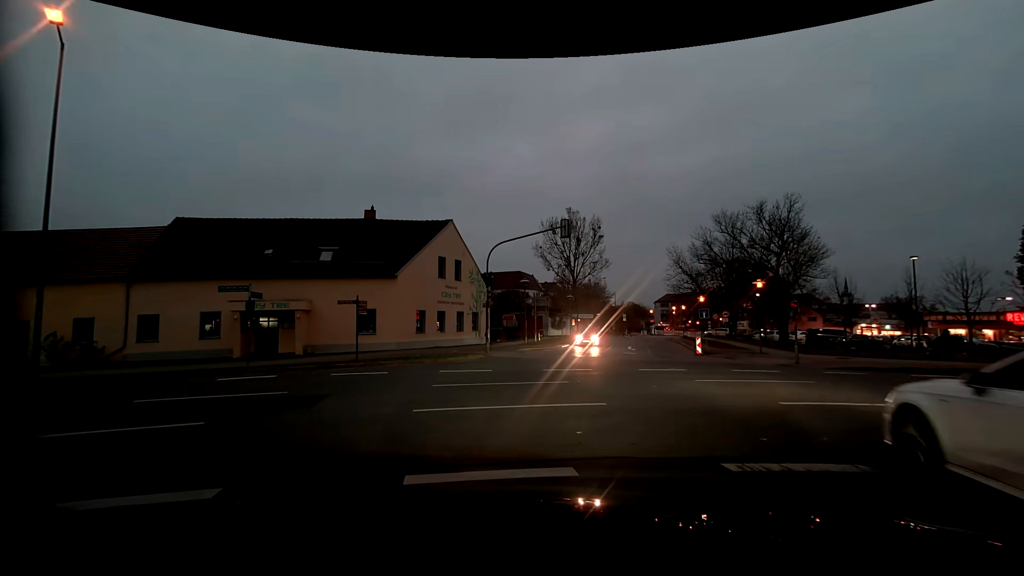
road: residential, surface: asphalt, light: Dusk
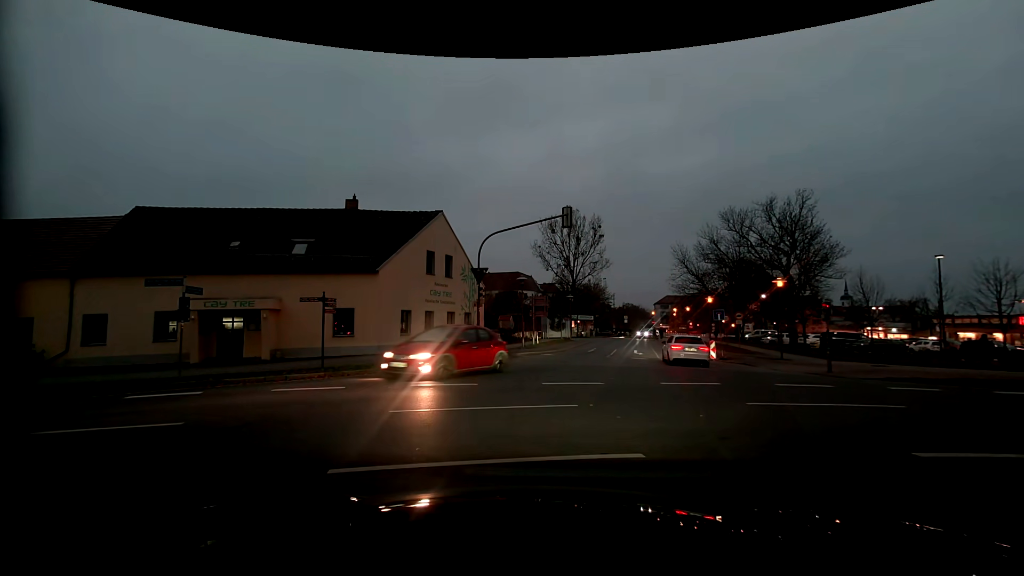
(0.0, +3.0) m; 0°
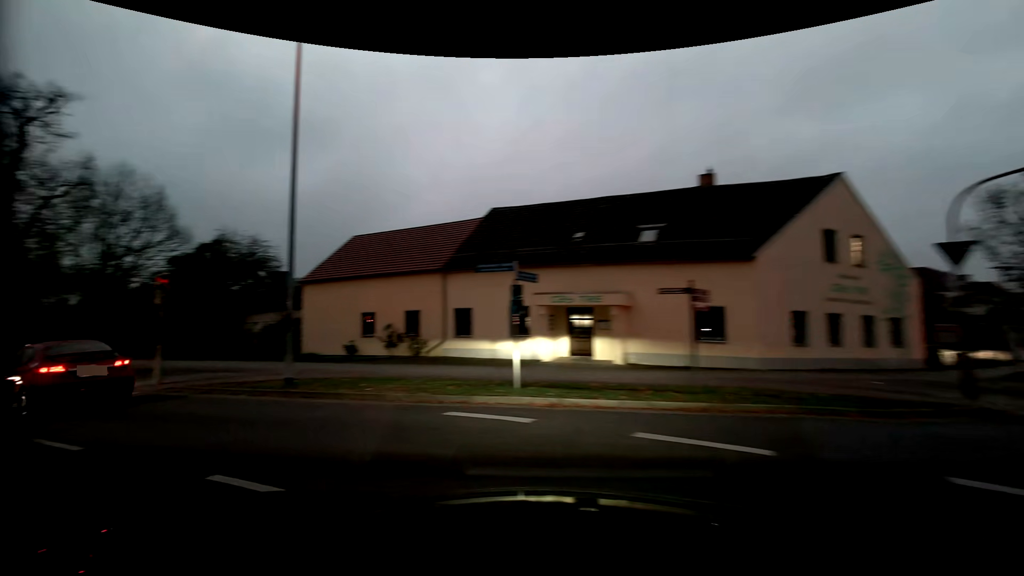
(-1.6, +5.9) m; -39°
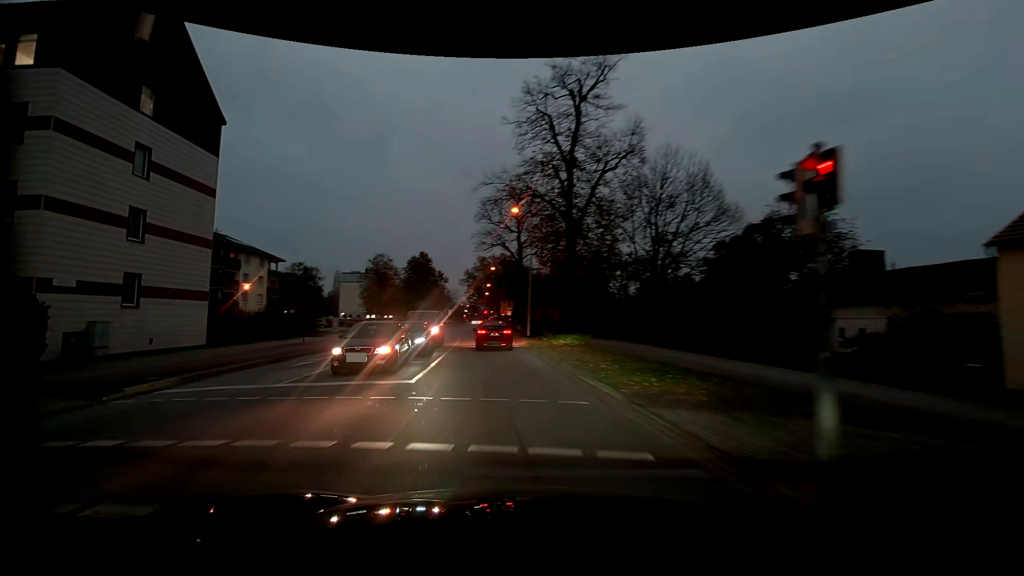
(-7.2, +10.6) m; -54°
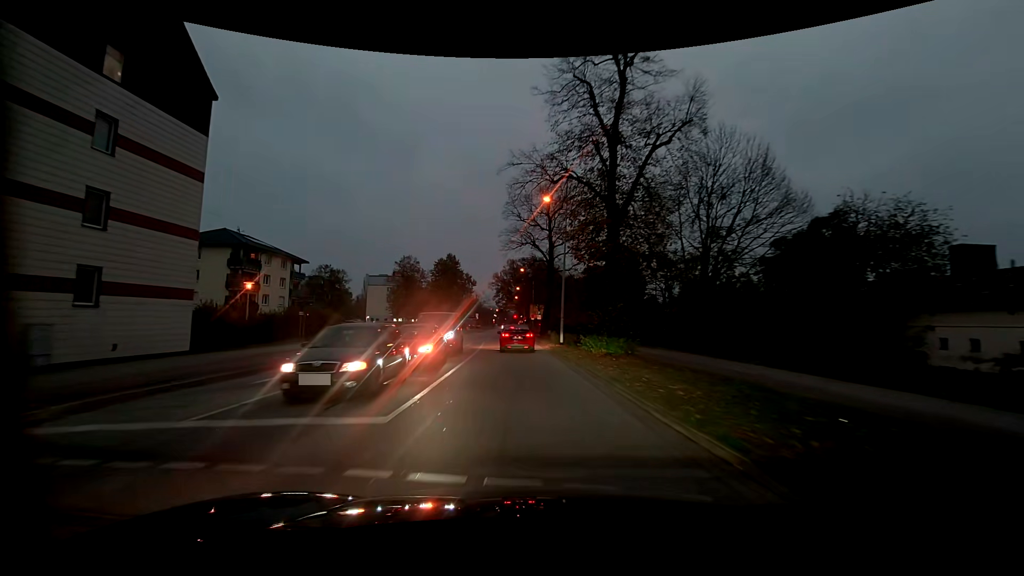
(-0.1, +4.8) m; -2°
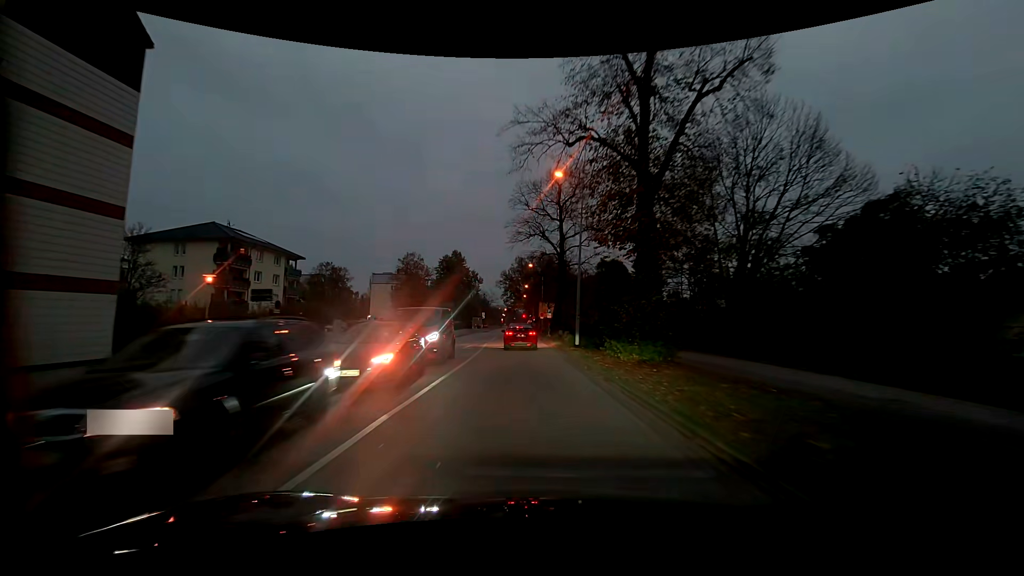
(-0.1, +5.4) m; -1°
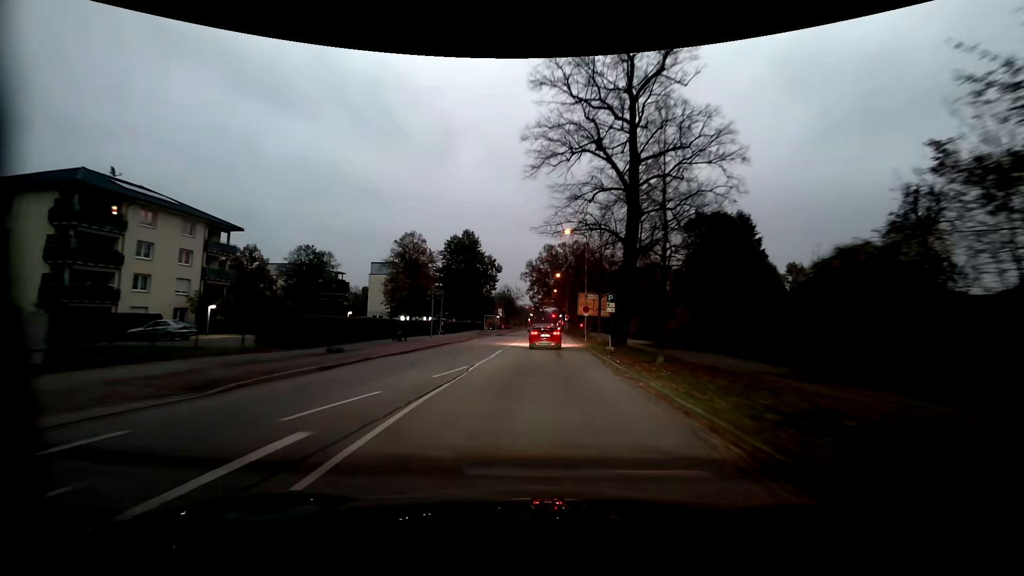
(-0.9, +26.6) m; -3°
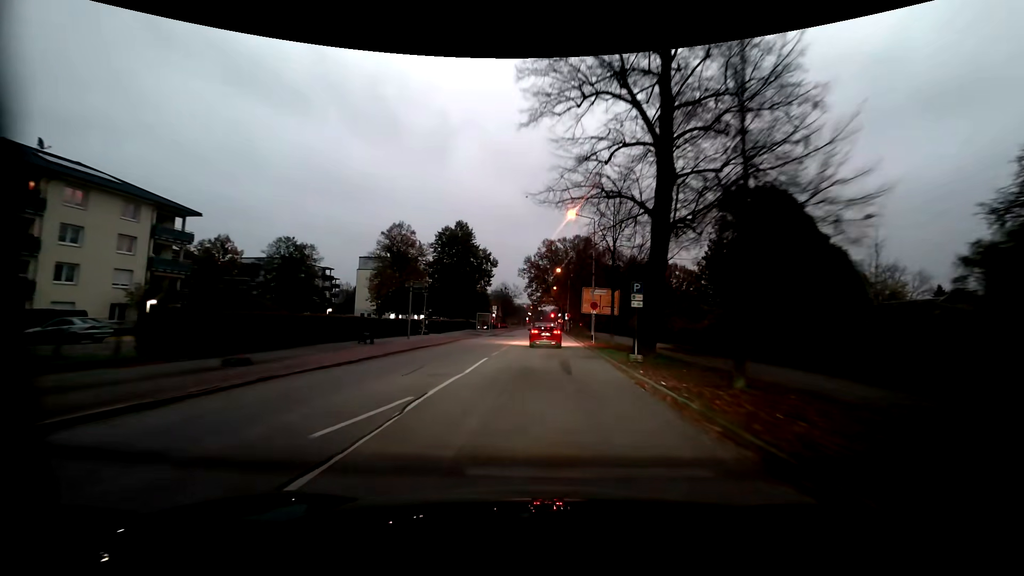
(0.0, +7.0) m; 0°
